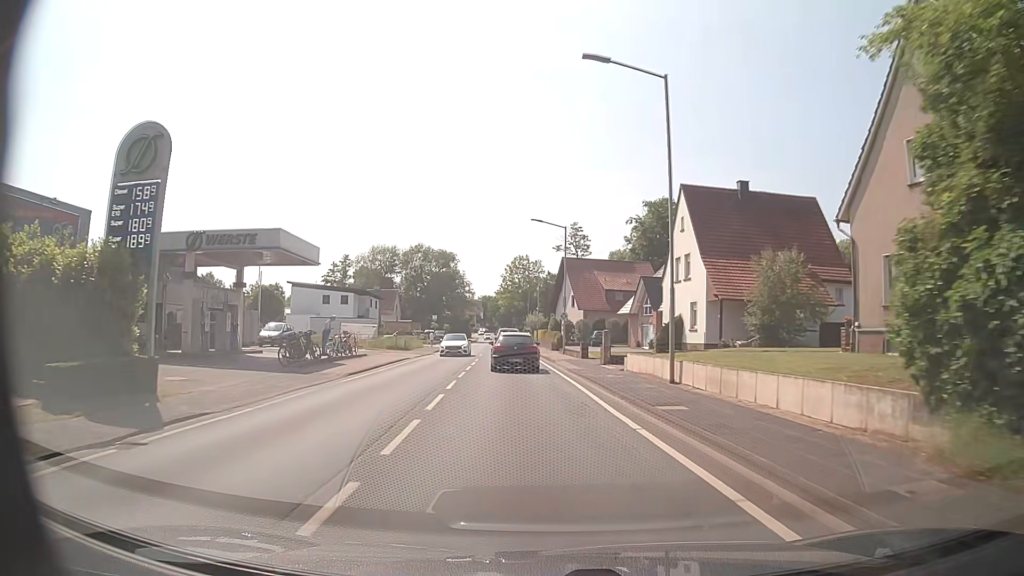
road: secondary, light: Day
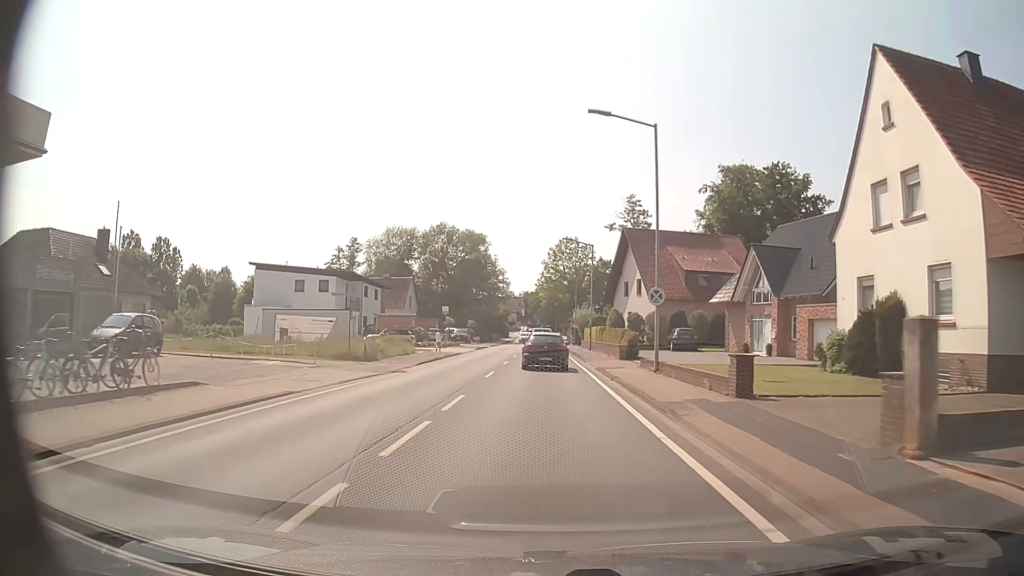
(-1.0, +22.8) m; -4°
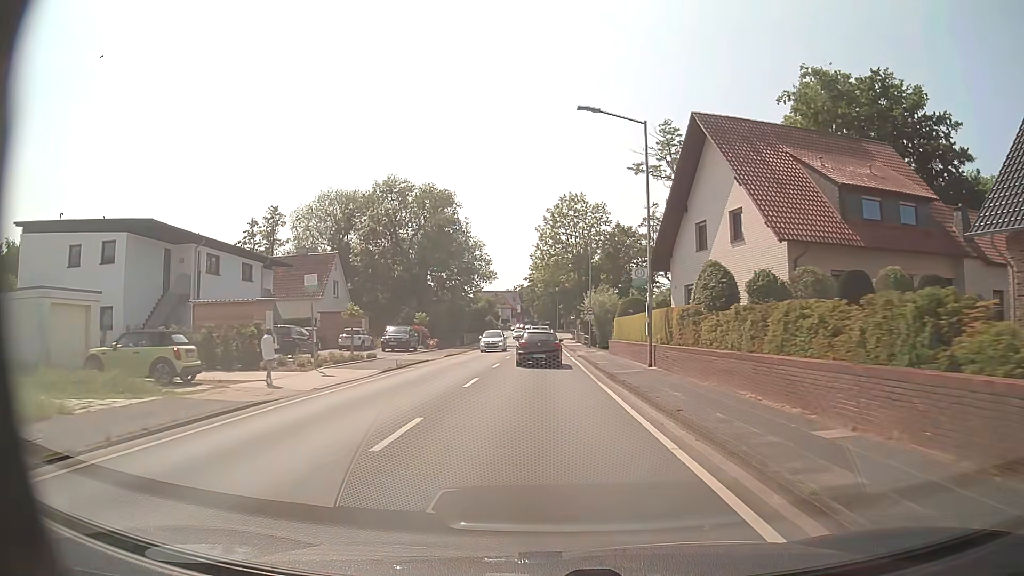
(-0.1, +31.8) m; 0°
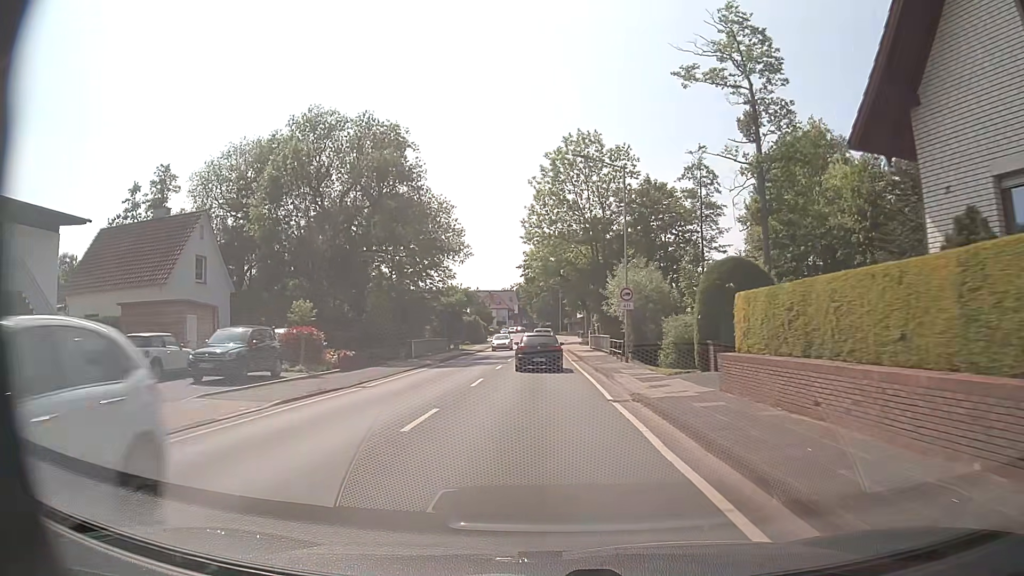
(-0.1, +24.6) m; 0°
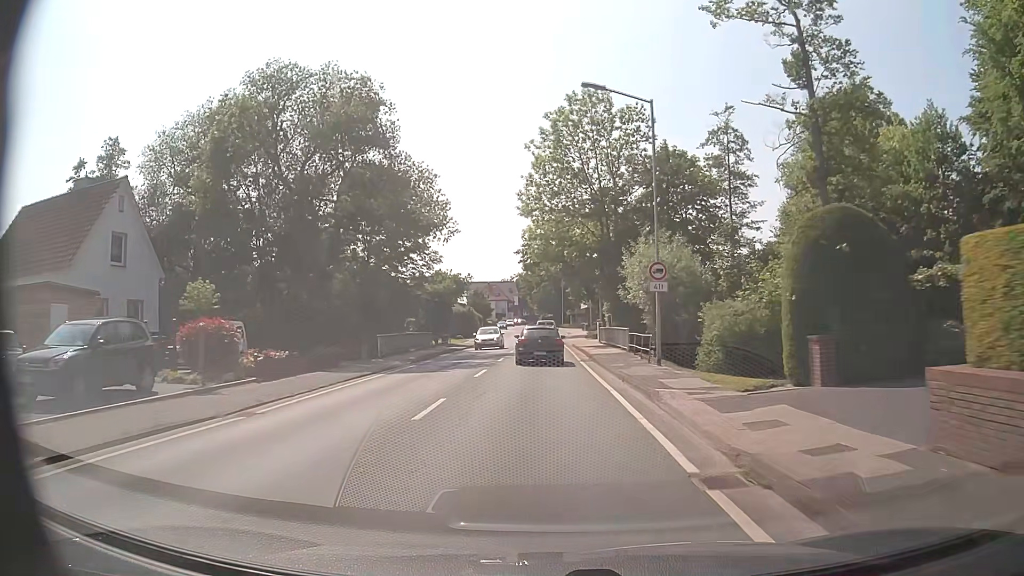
(0.0, +8.1) m; +1°
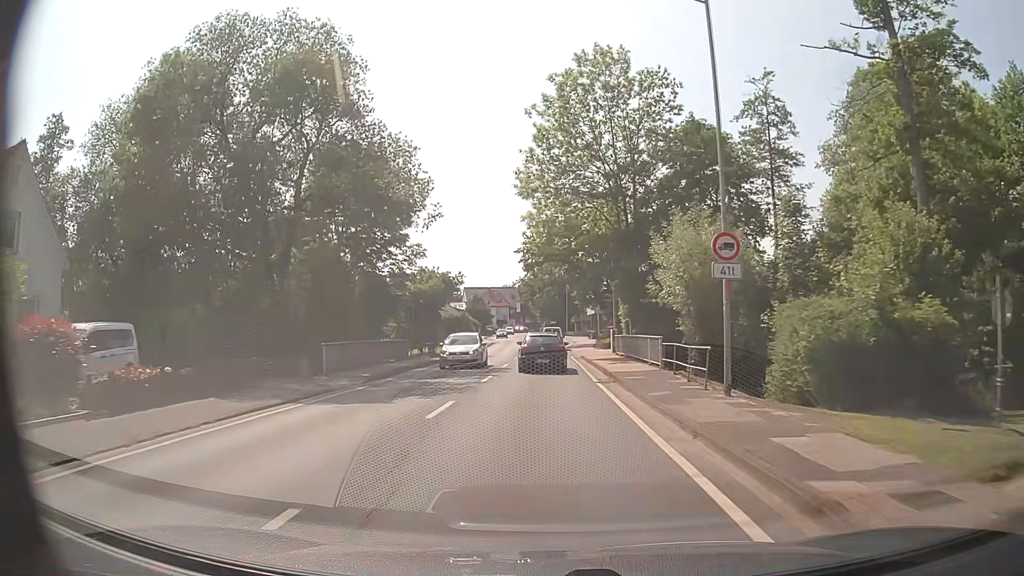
(-0.2, +7.9) m; -1°
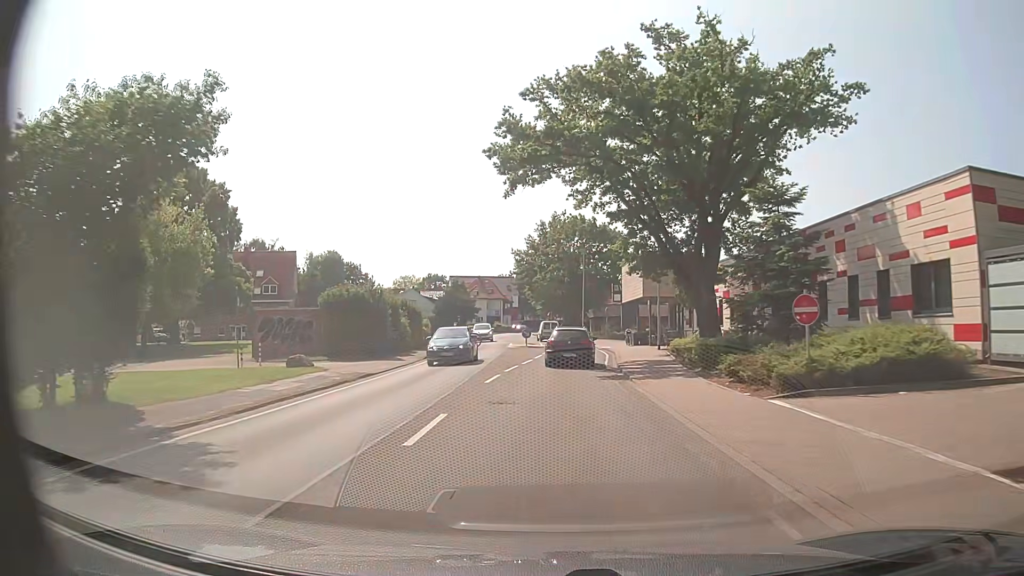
(-0.1, +38.4) m; -1°
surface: asphalt
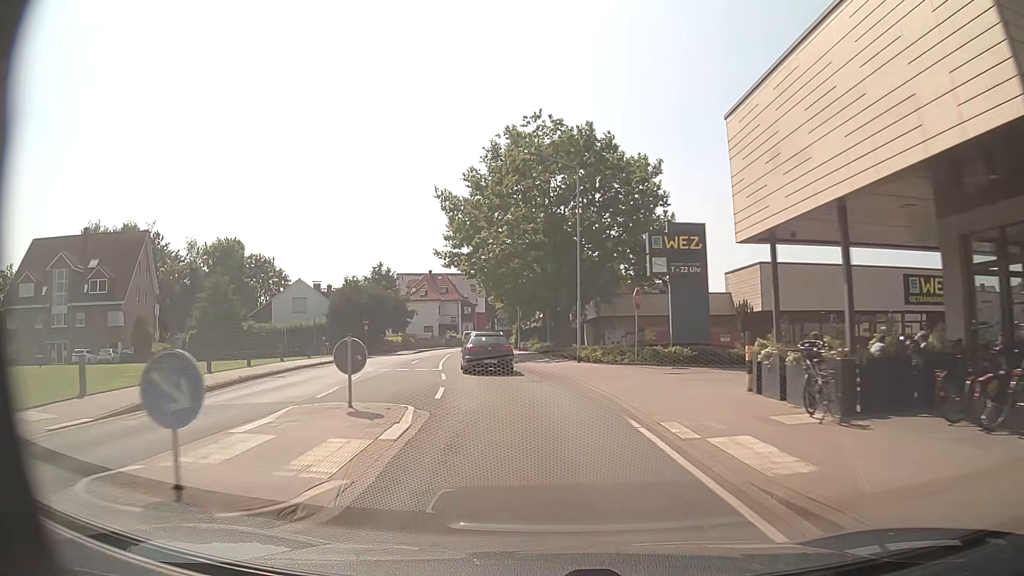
(+1.9, +38.6) m; +1°
(0, +10) (-1, +20) (-2, +30) (-3, +40) (-4, +50) (-5, +60) (-6, +70) (-5, +80) (-4, +90) (-2, +99) m
